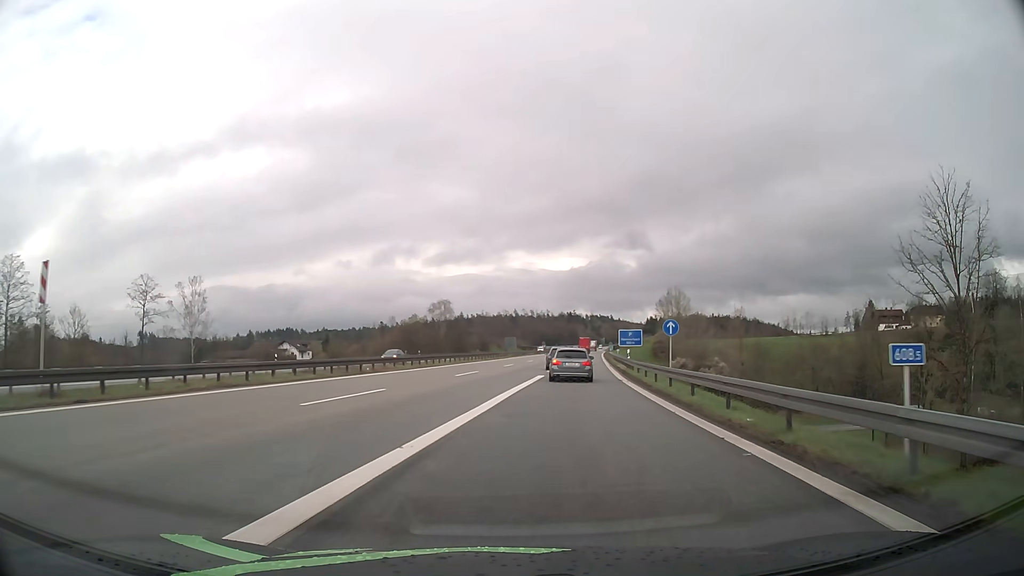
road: motorway_link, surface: asphalt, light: Day
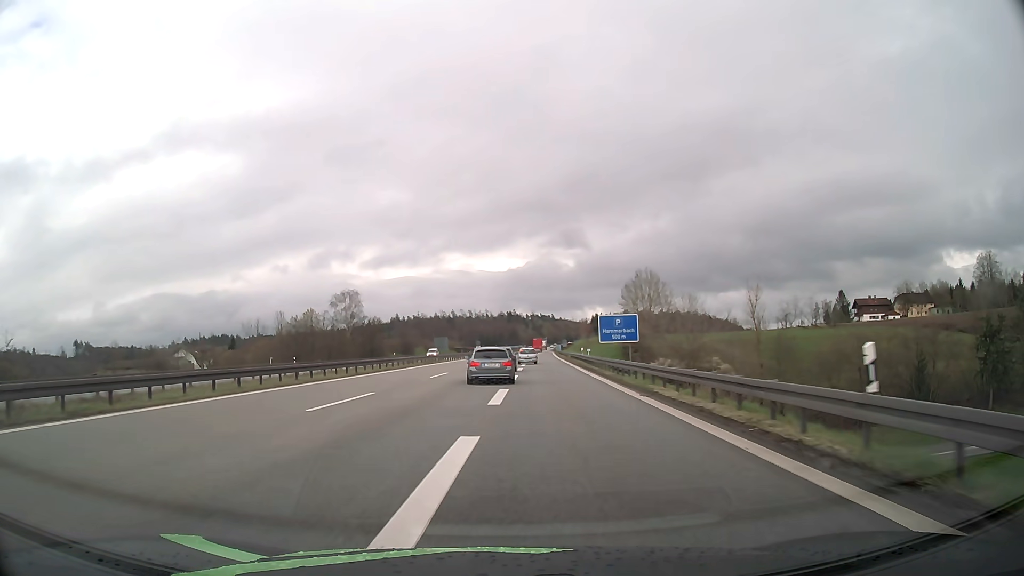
(+3.0, +35.8) m; +5°
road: motorway
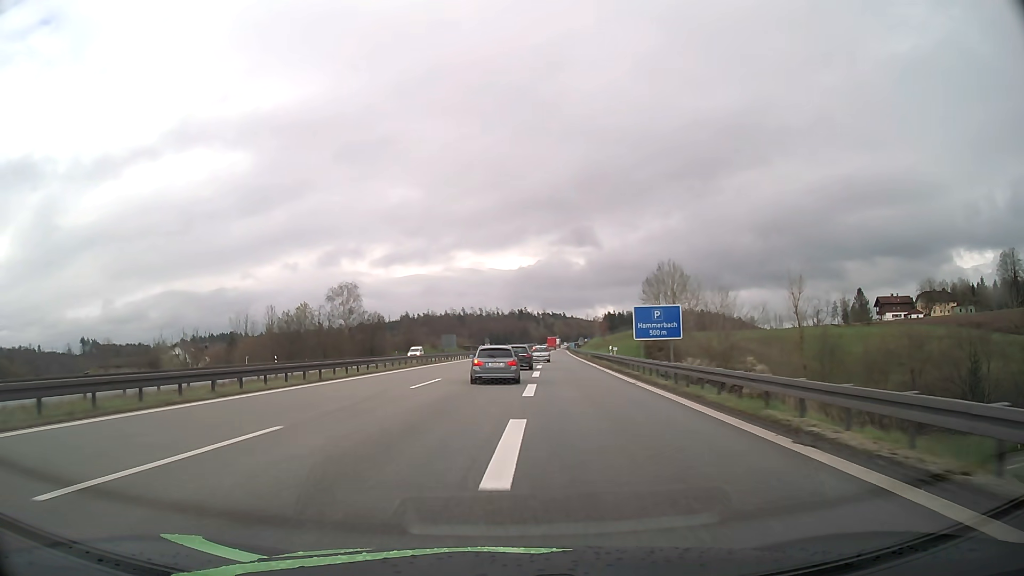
(-0.1, +9.9) m; -1°
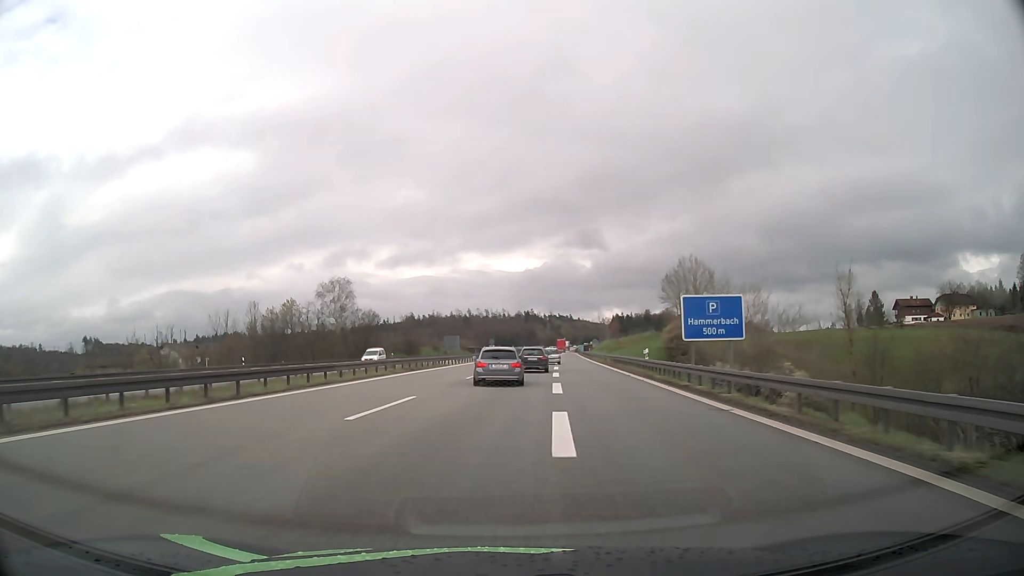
(-0.1, +10.1) m; 0°
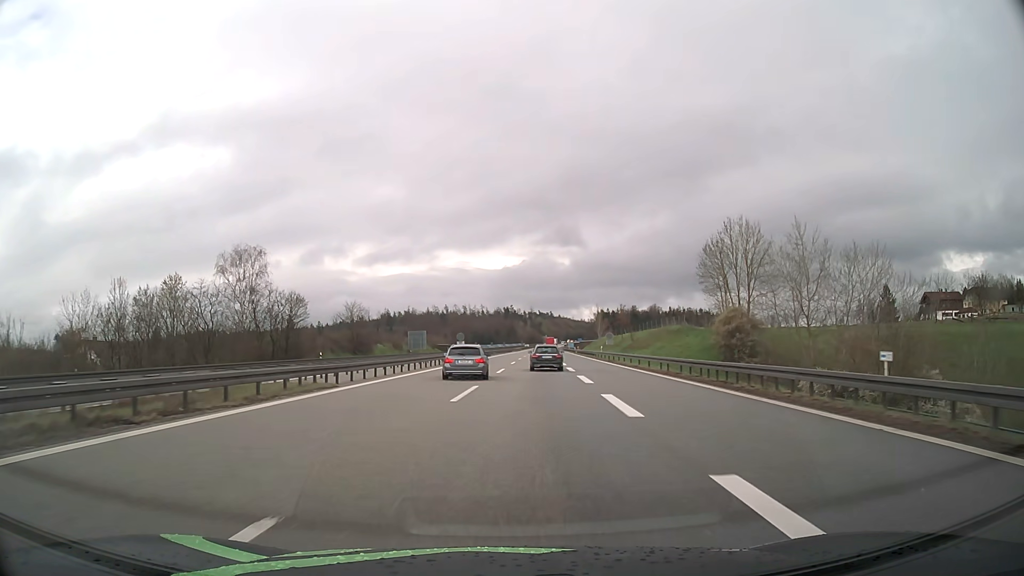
(+0.2, +31.8) m; +1°
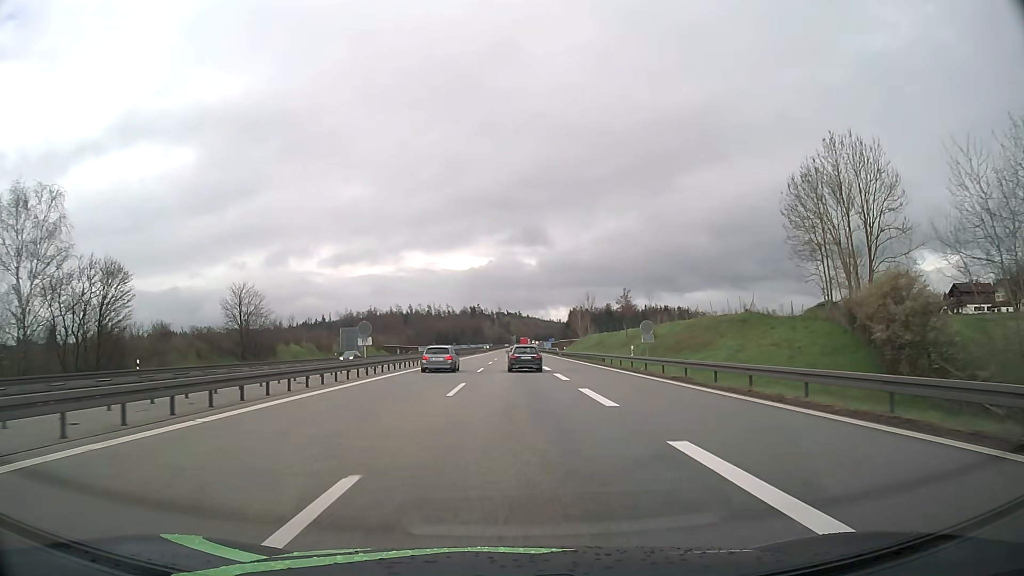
(+1.3, +33.7) m; +3°
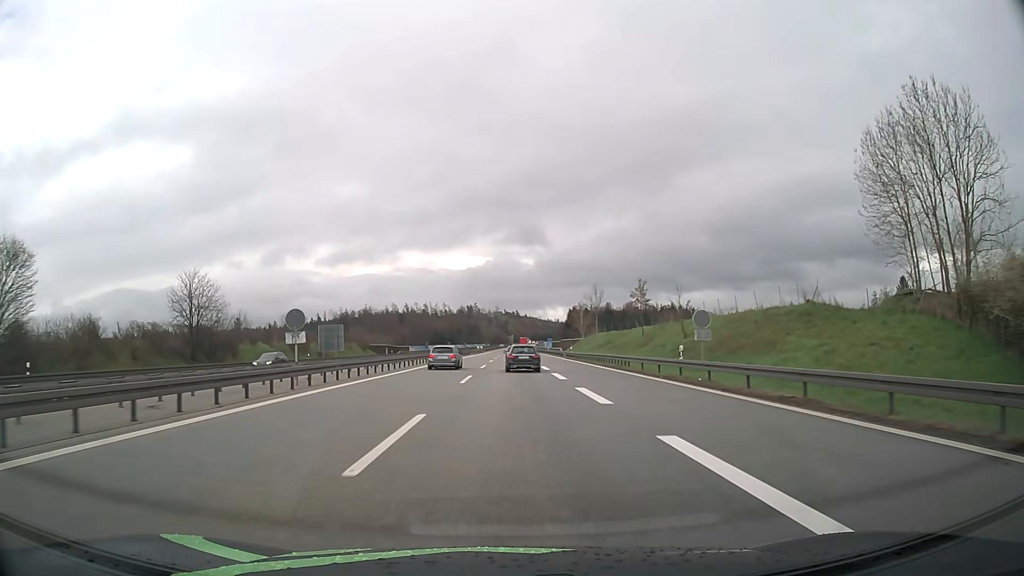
(0.0, +11.7) m; 0°
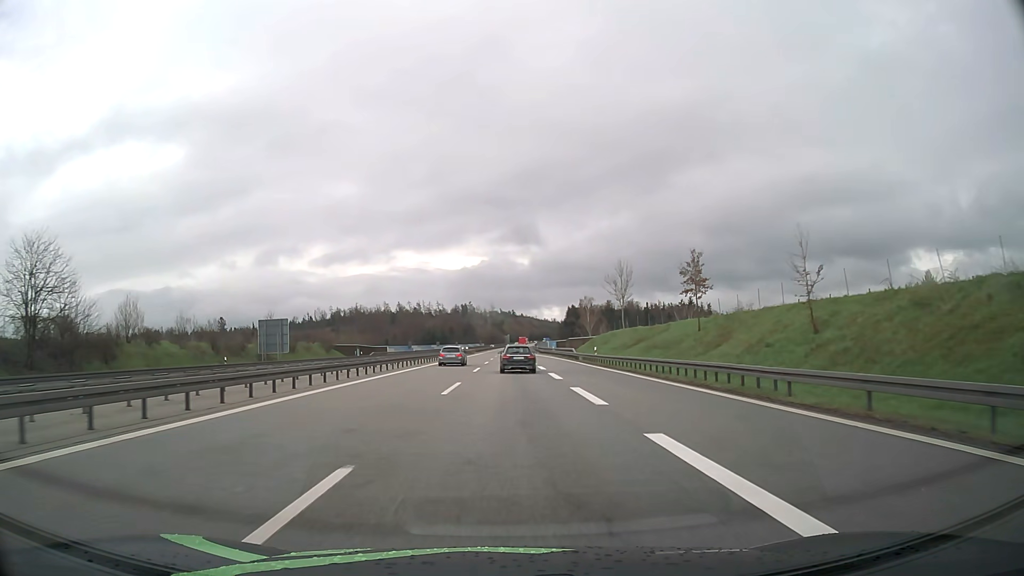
(+0.1, +23.6) m; 0°
(0, +10) (0, +20) (0, +30) (0, +40) (0, +50) (0, +60) (0, +70) (0, +80) (0, +90) (+1, +100) m
